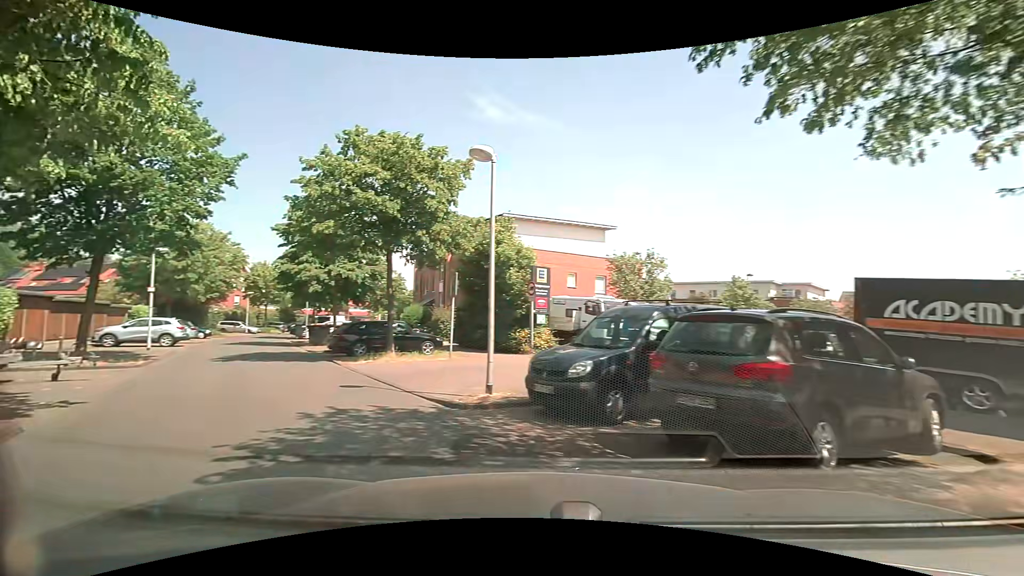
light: Day
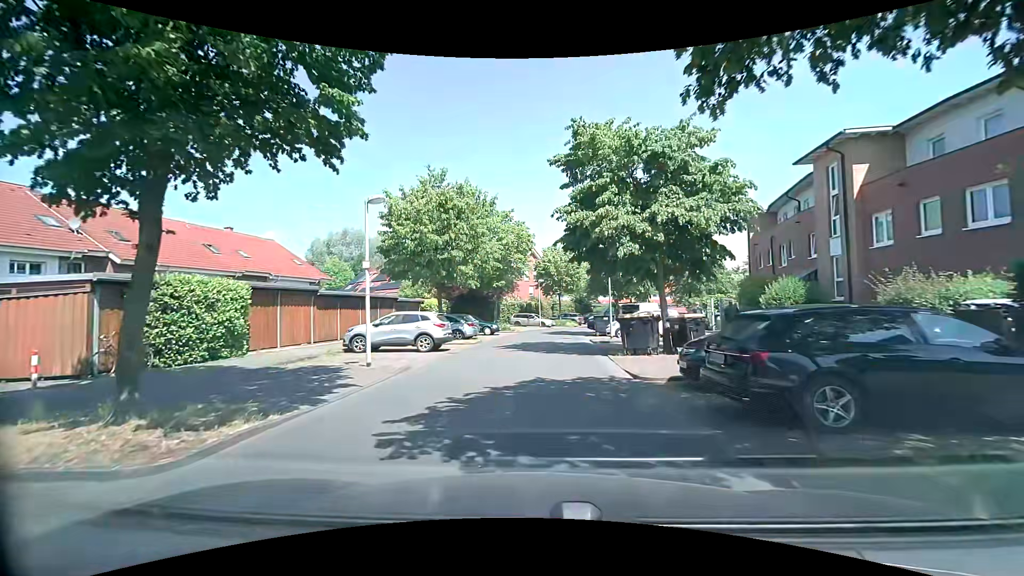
(-6.3, +13.3) m; -35°
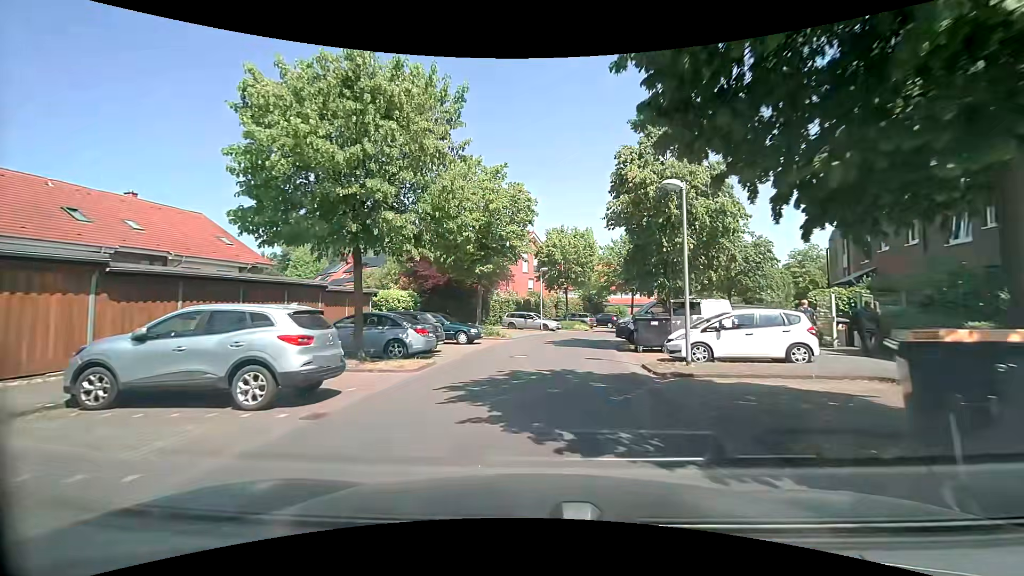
(-0.2, +12.3) m; 0°
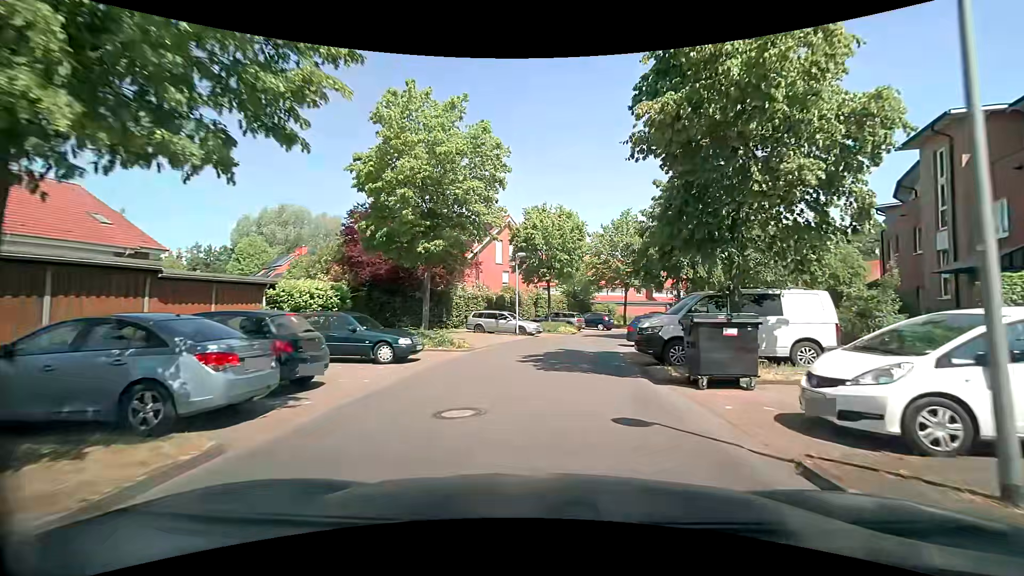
(+0.2, +8.9) m; +3°
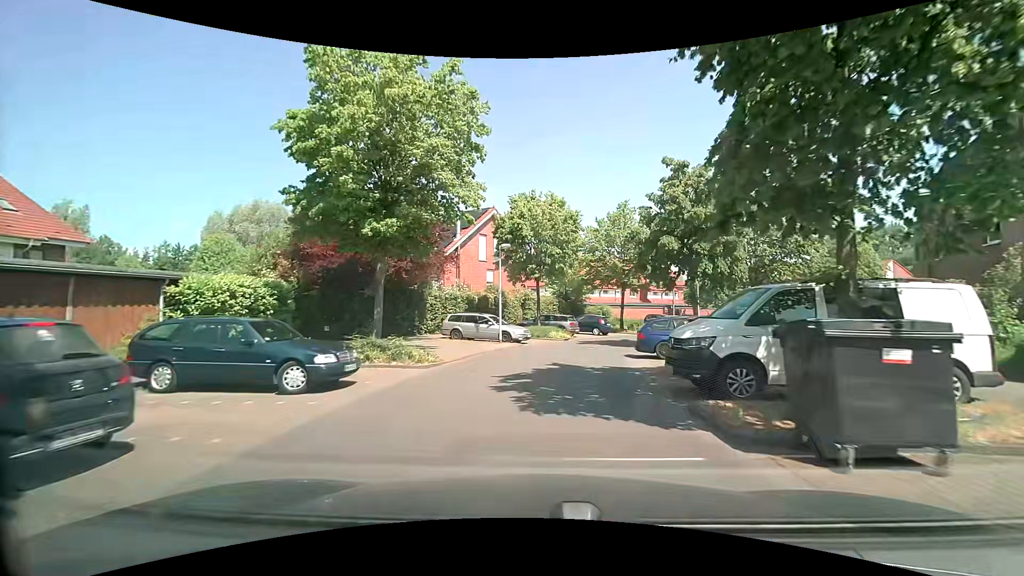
(+0.1, +4.6) m; +1°
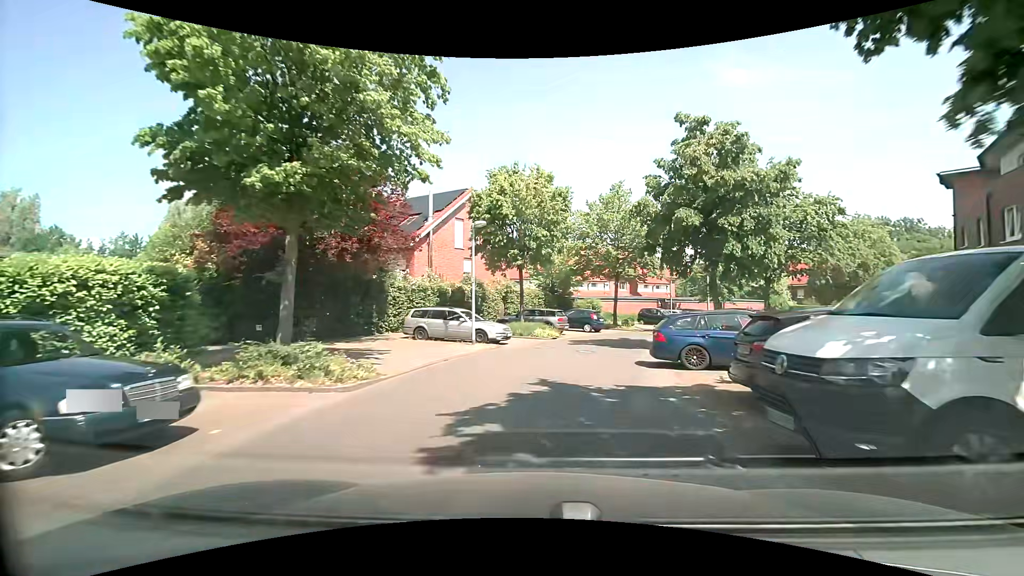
(+0.1, +4.7) m; +1°
